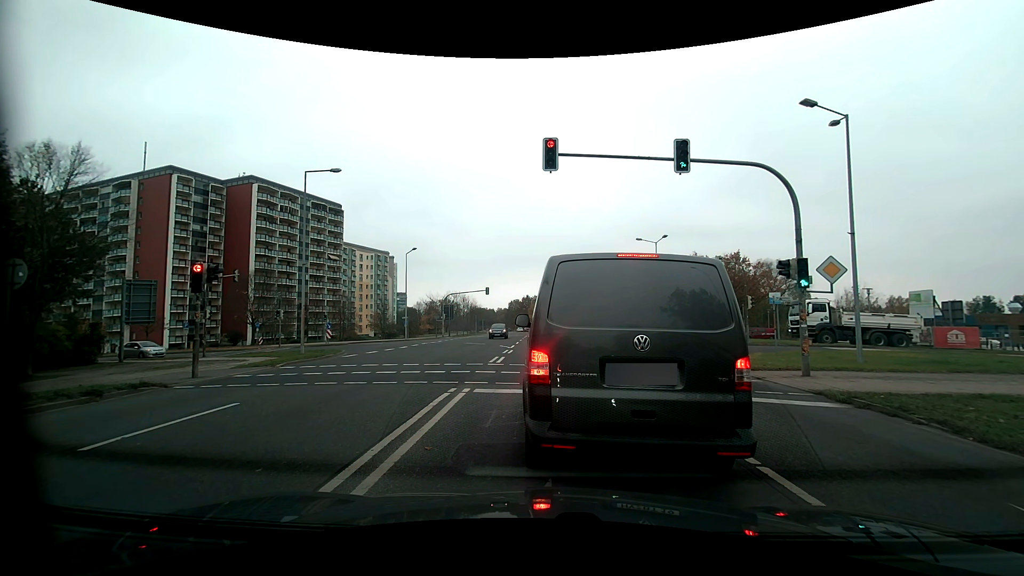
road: secondary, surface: asphalt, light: Day
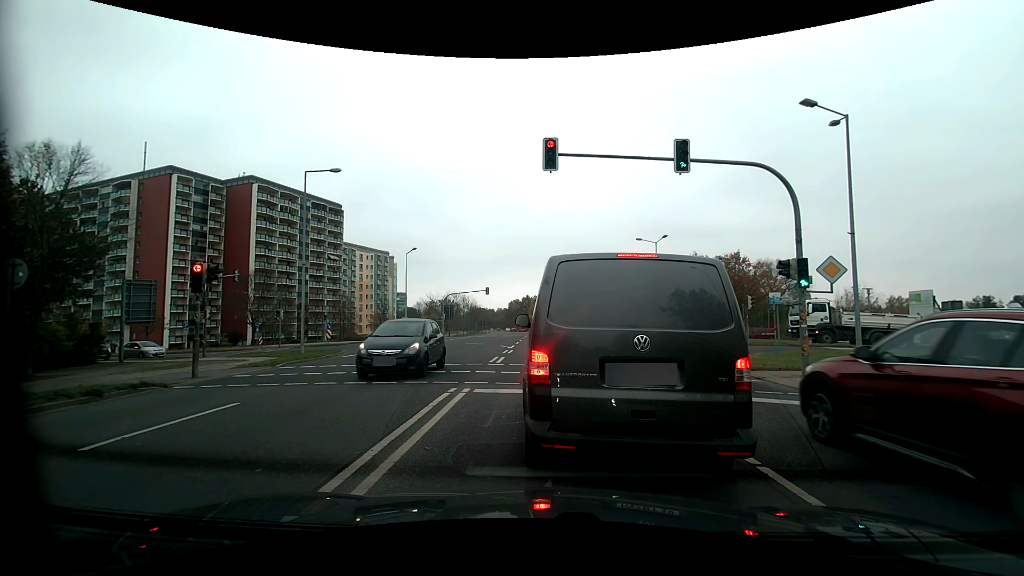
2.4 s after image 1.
(0.0, 0.0) m; 0°
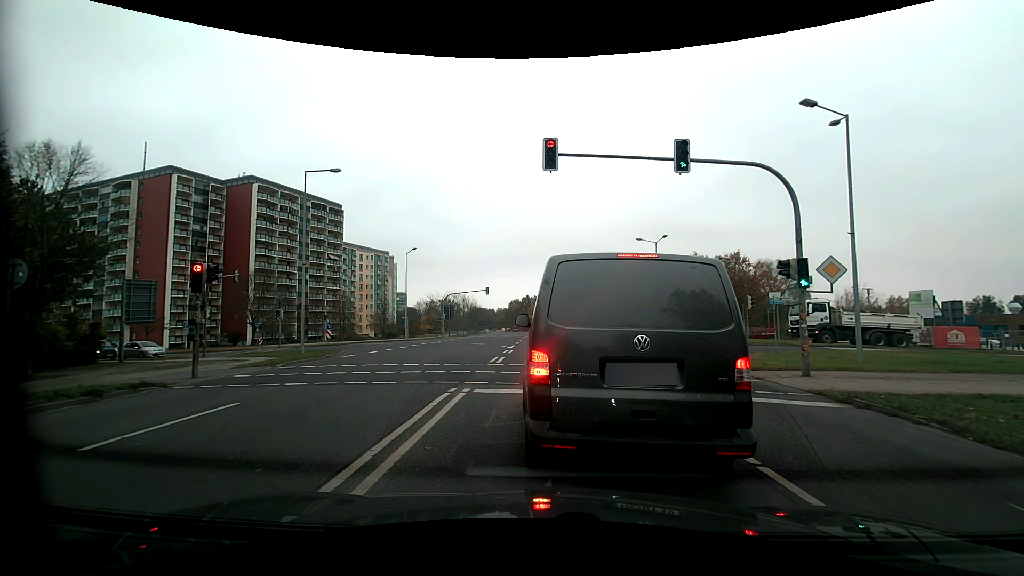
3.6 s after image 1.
(0.0, 0.0) m; 0°
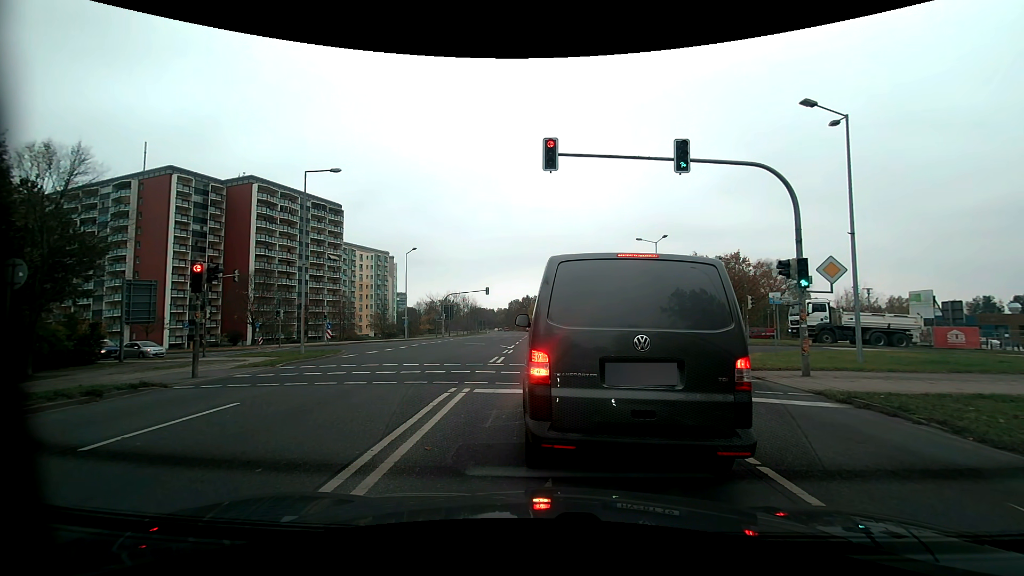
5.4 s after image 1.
(0.0, 0.0) m; 0°
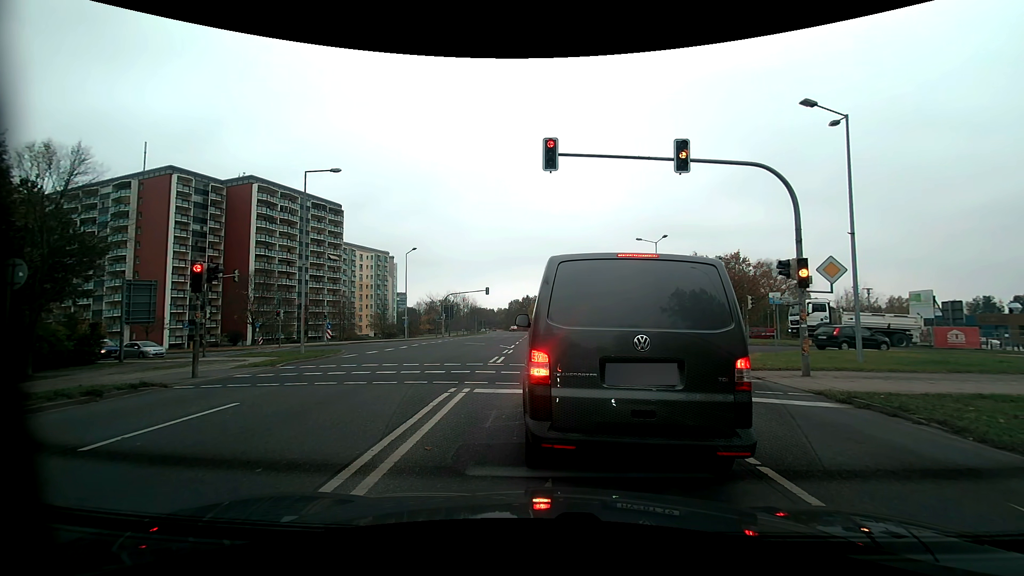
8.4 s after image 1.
(0.0, 0.0) m; 0°
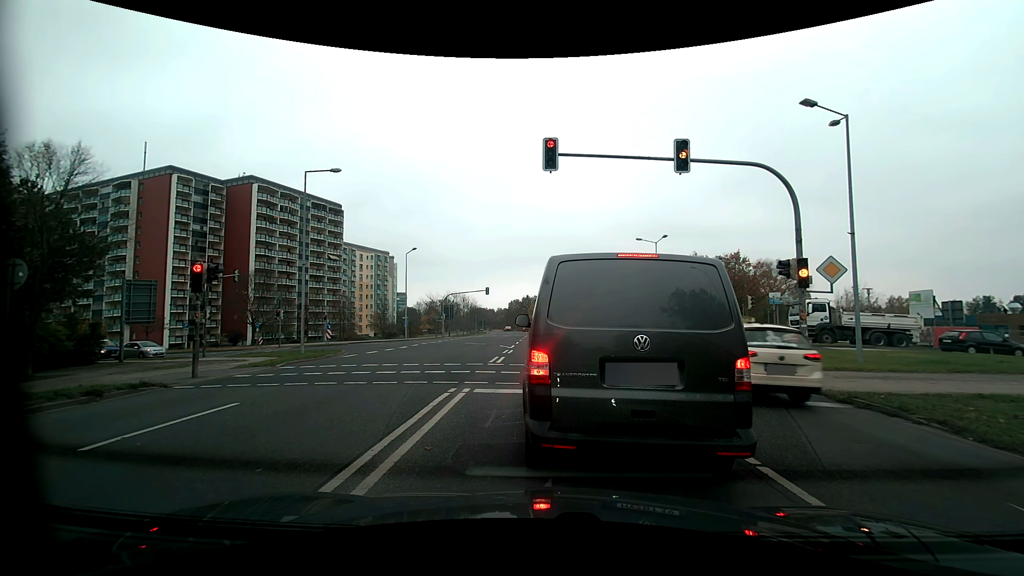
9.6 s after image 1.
(0.0, 0.0) m; 0°
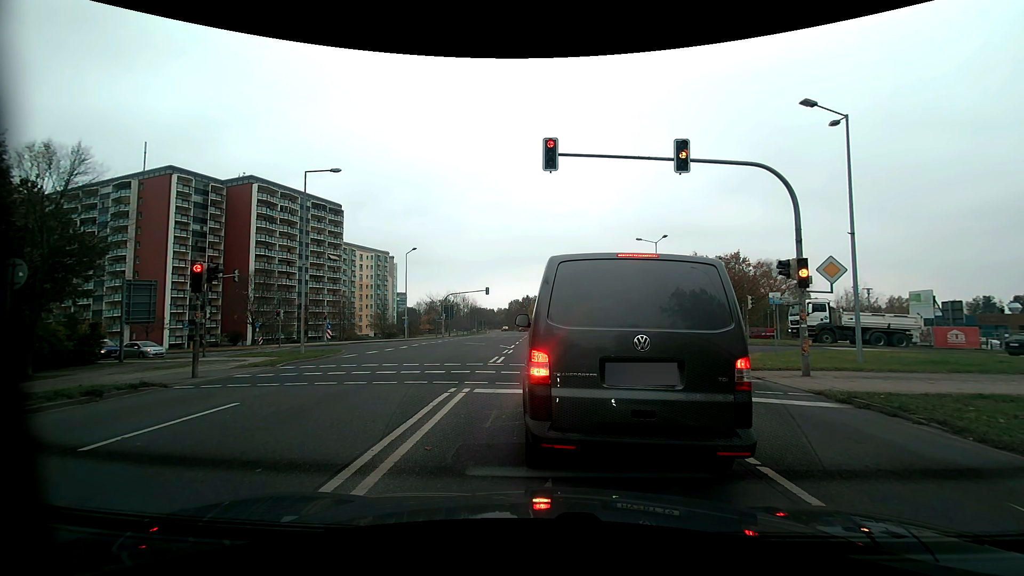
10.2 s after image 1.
(0.0, 0.0) m; 0°
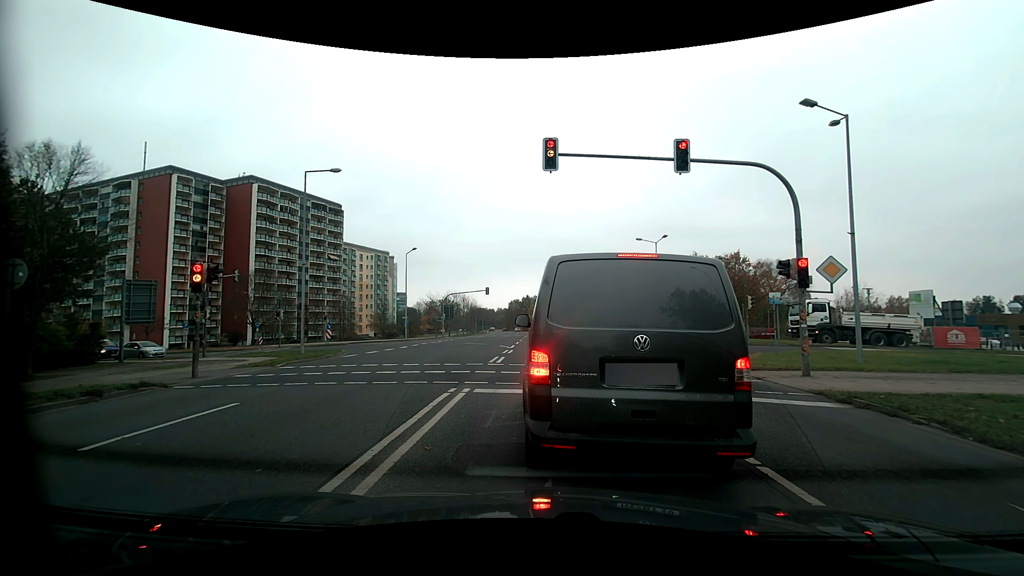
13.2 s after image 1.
(0.0, 0.0) m; 0°
(0, +10) (0, +20) (0, +30) (-3, +40) (-10, +46) (-20, +50) (-29, +52) (-39, +55) (-48, +58) (-58, +61) m
